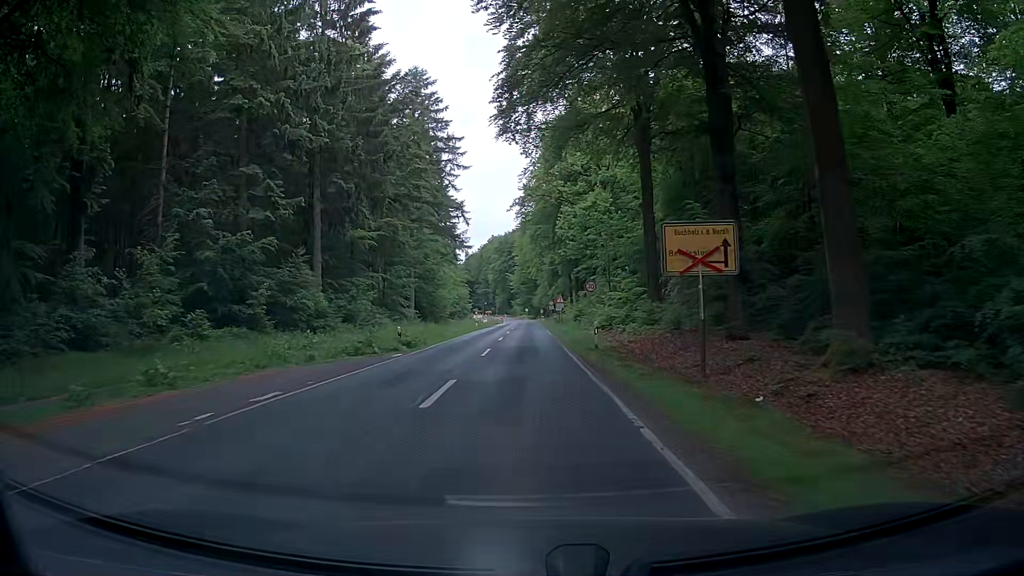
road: tertiary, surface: asphalt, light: Day
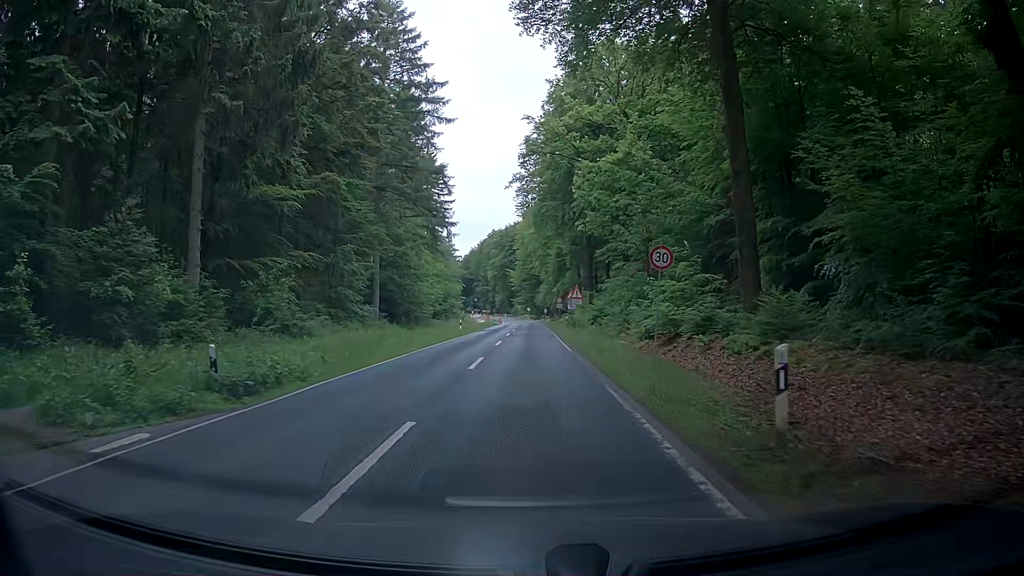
(0.0, +17.3) m; +1°
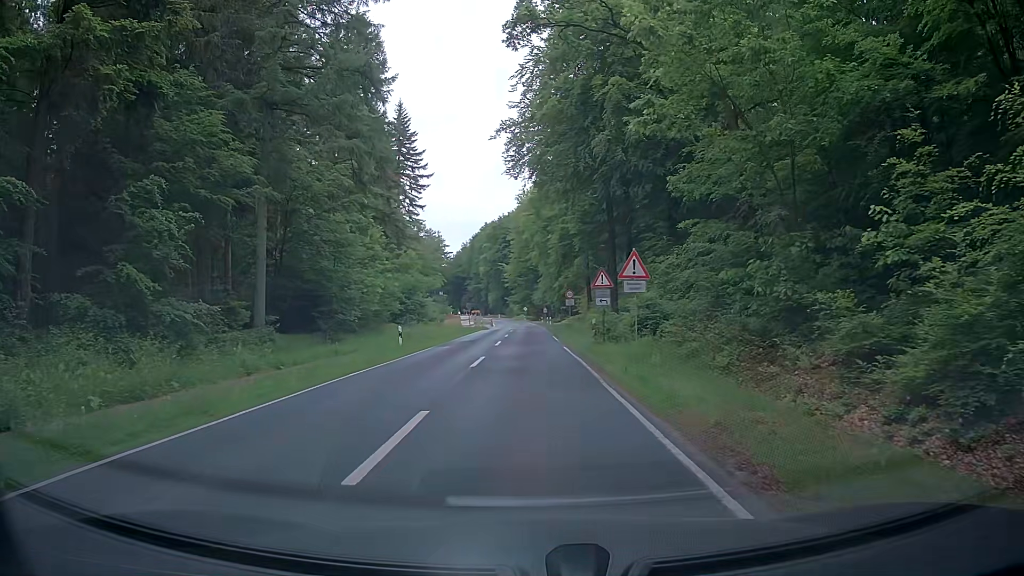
(-0.6, +22.6) m; -2°
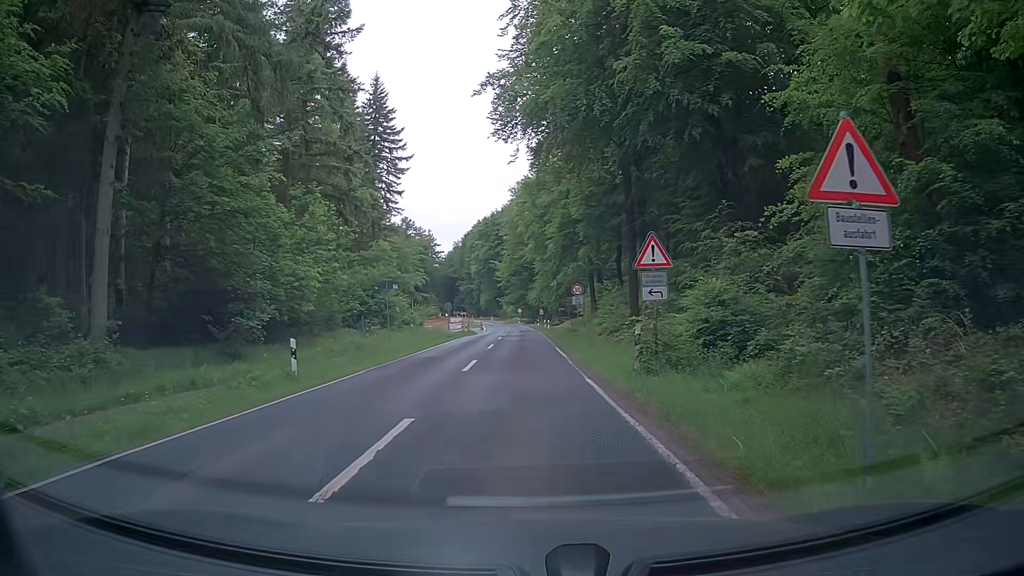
(+0.3, +12.3) m; +1°
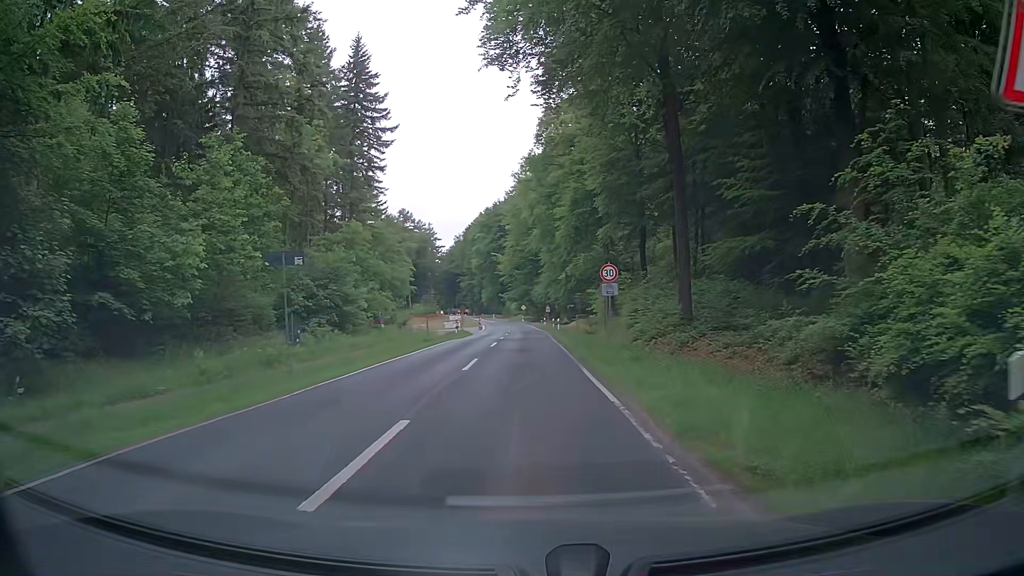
(0.0, +12.4) m; 0°
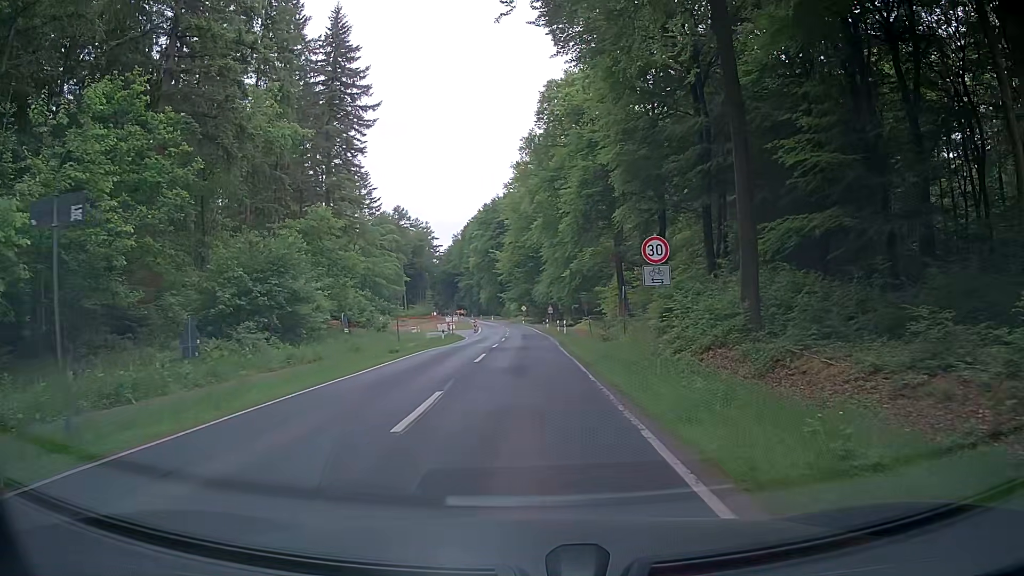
(0.0, +8.6) m; 0°
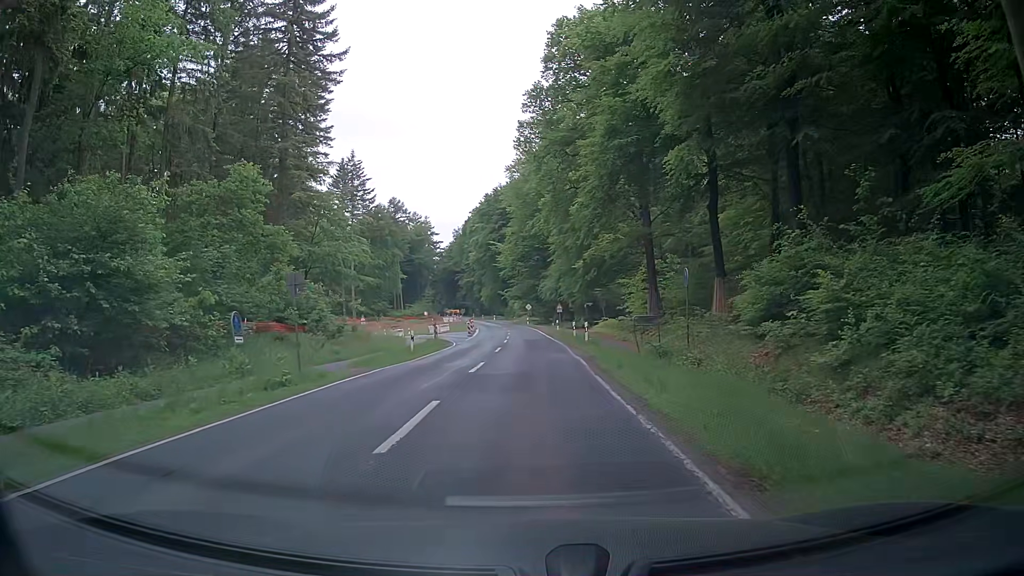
(0.0, +13.2) m; 0°
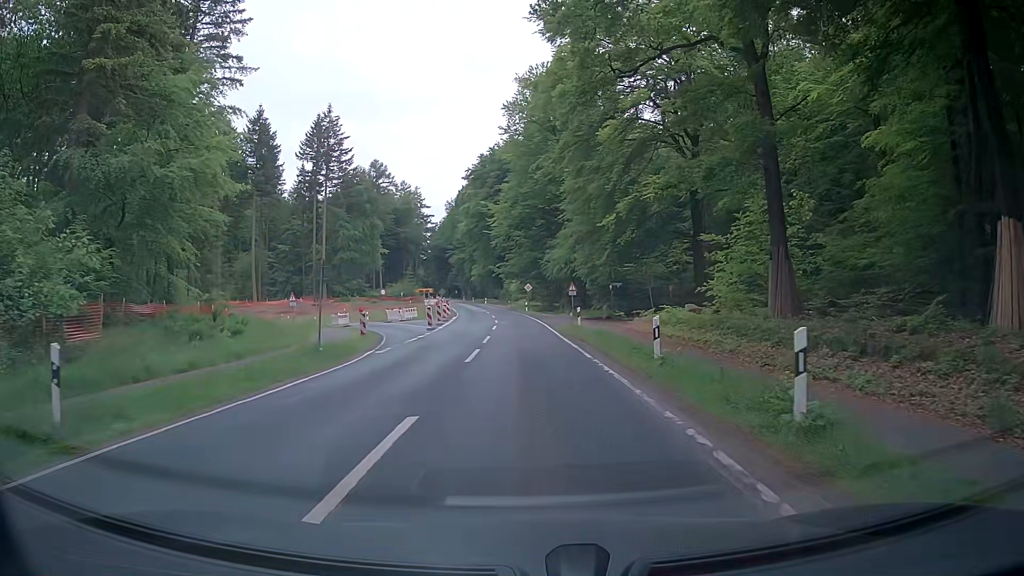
(-0.1, +24.5) m; 0°
(0, +10) (0, +20) (0, +30) (0, +40) (-1, +50) (-1, +60) (-2, +70) (-3, +80) (-5, +90) (-6, +100) m
